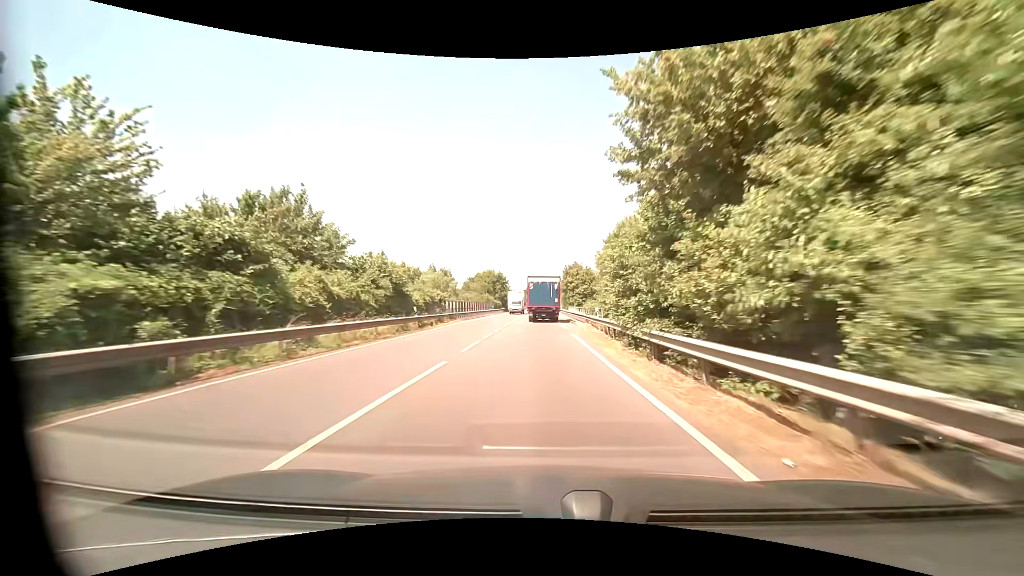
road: primary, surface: asphalt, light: Day
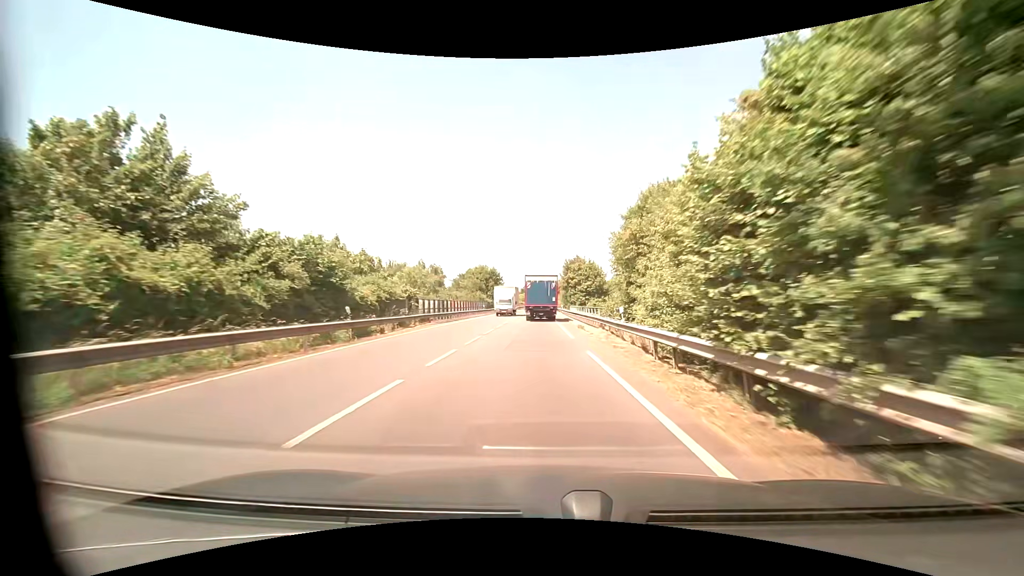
(0.0, +9.8) m; 0°
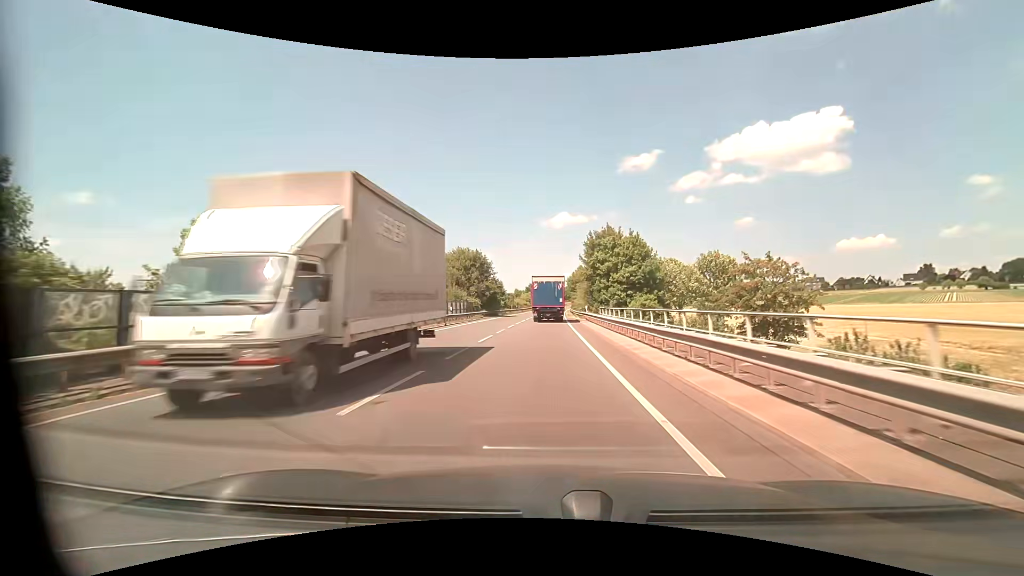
(0.0, +29.6) m; -1°
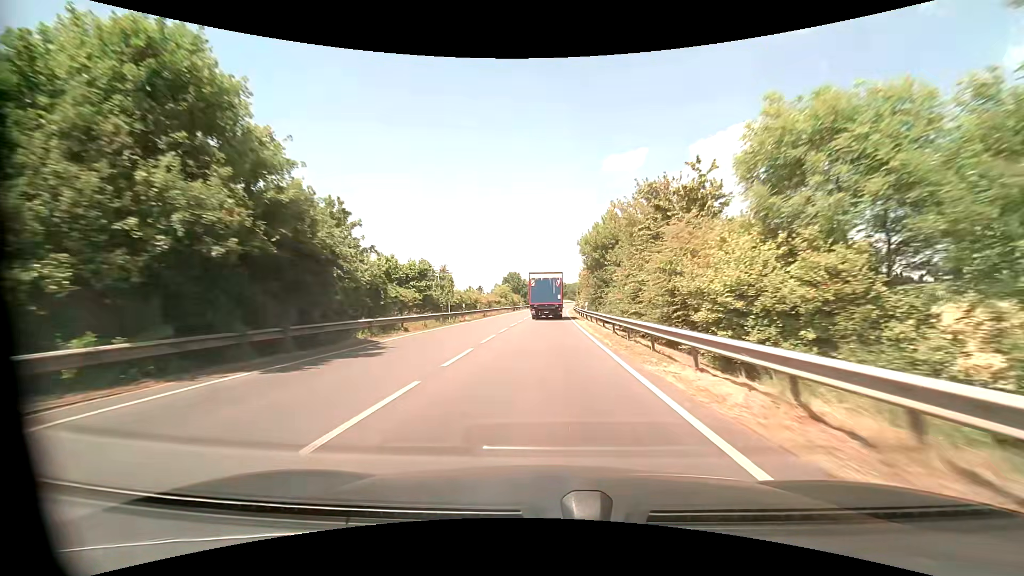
(+0.6, +50.9) m; +2°
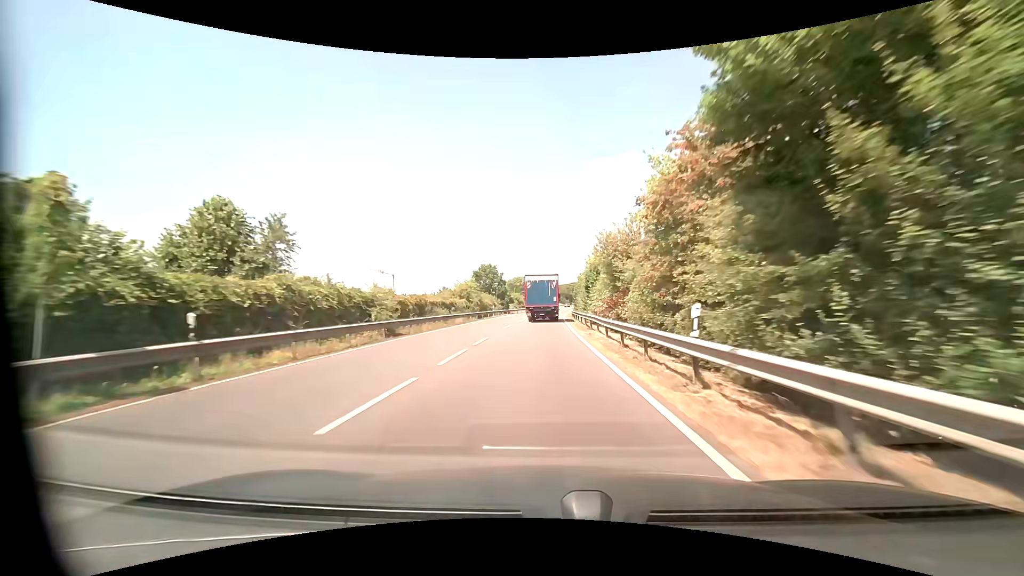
(+0.3, +30.0) m; +1°
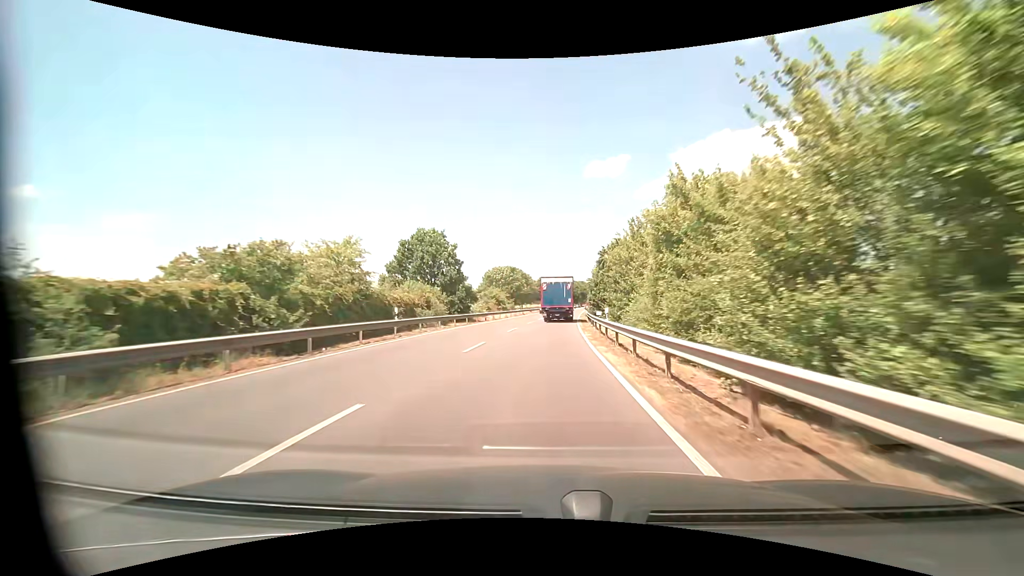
(+0.3, +38.9) m; +1°
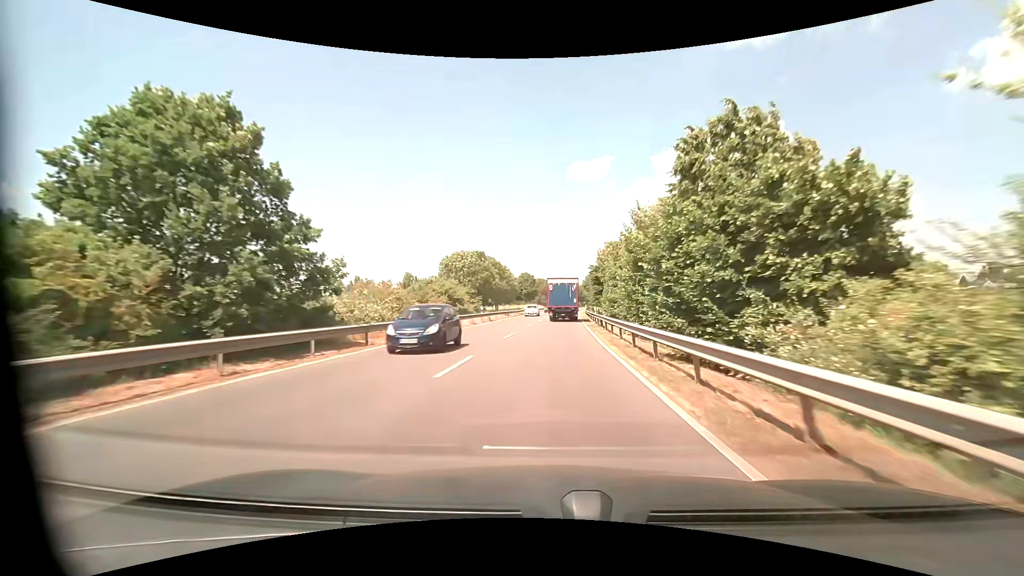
(+0.4, +28.8) m; +2°
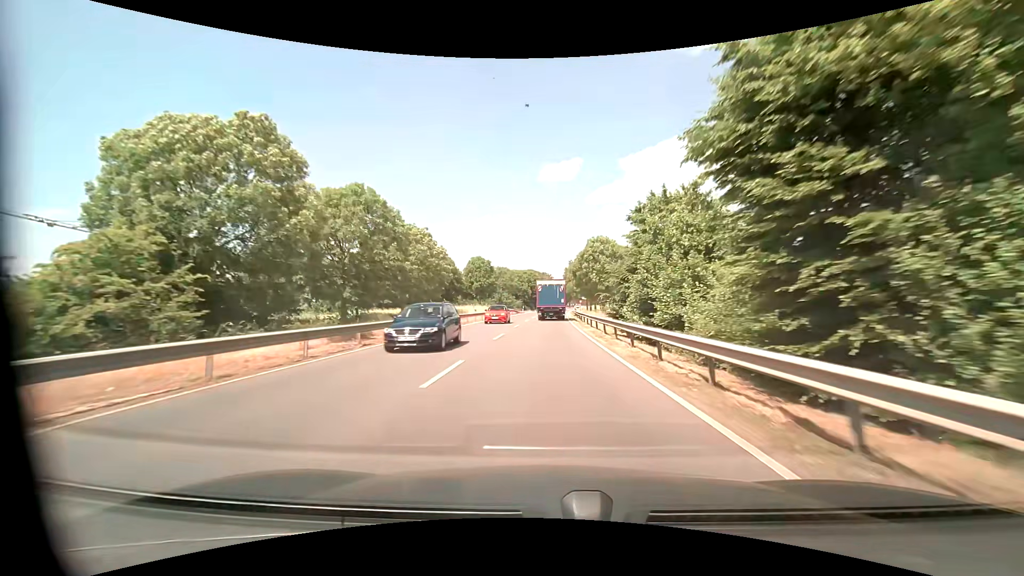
(+1.5, +48.7) m; +3°
(0, +10) (0, +20) (0, +30) (+1, +40) (+1, +50) (+1, +60) (+2, +70) (+2, +80) (+2, +90) (+3, +100) m
